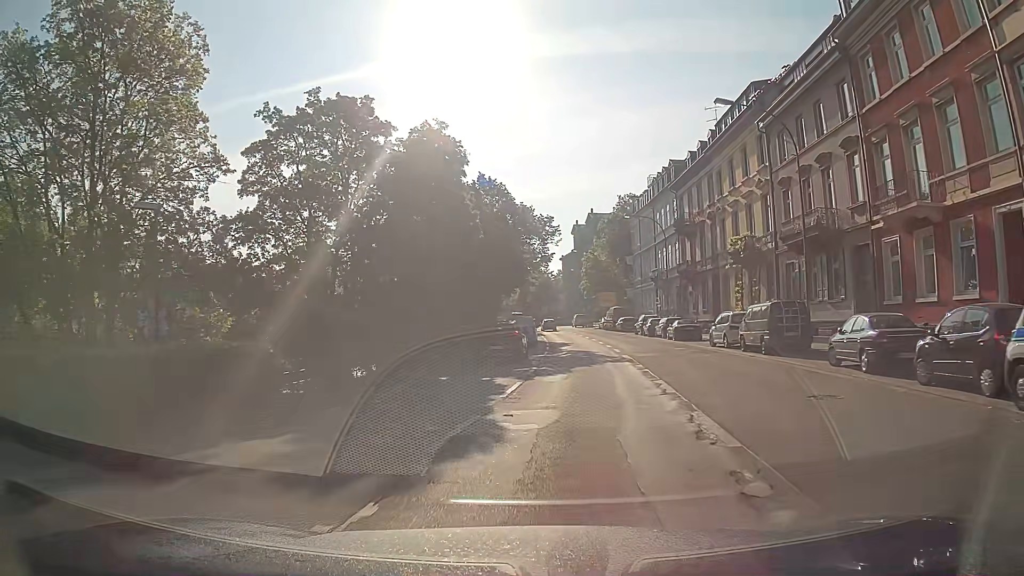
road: primary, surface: asphalt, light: Day
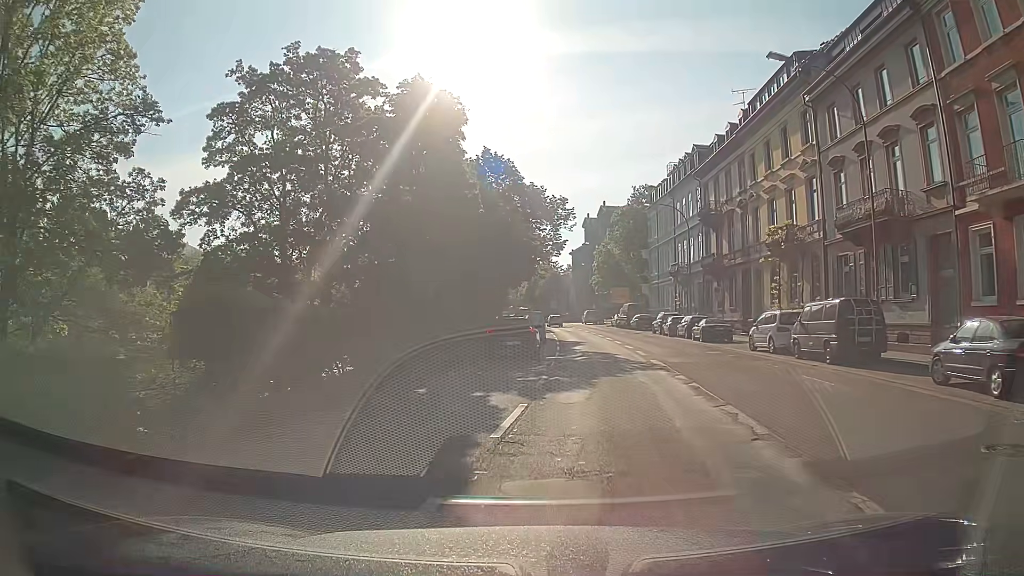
(-0.2, +5.1) m; -2°
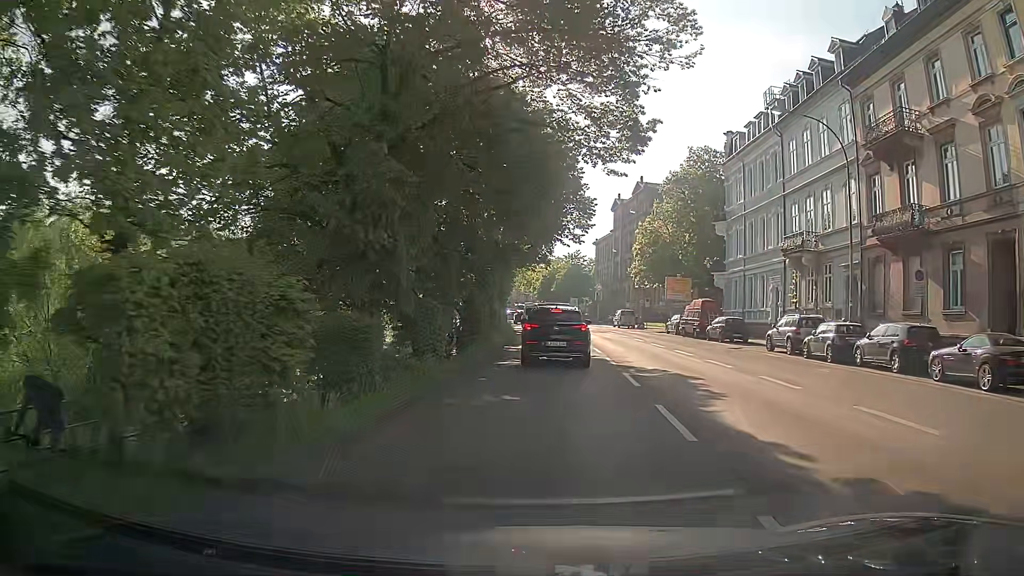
(-0.2, +24.5) m; 0°
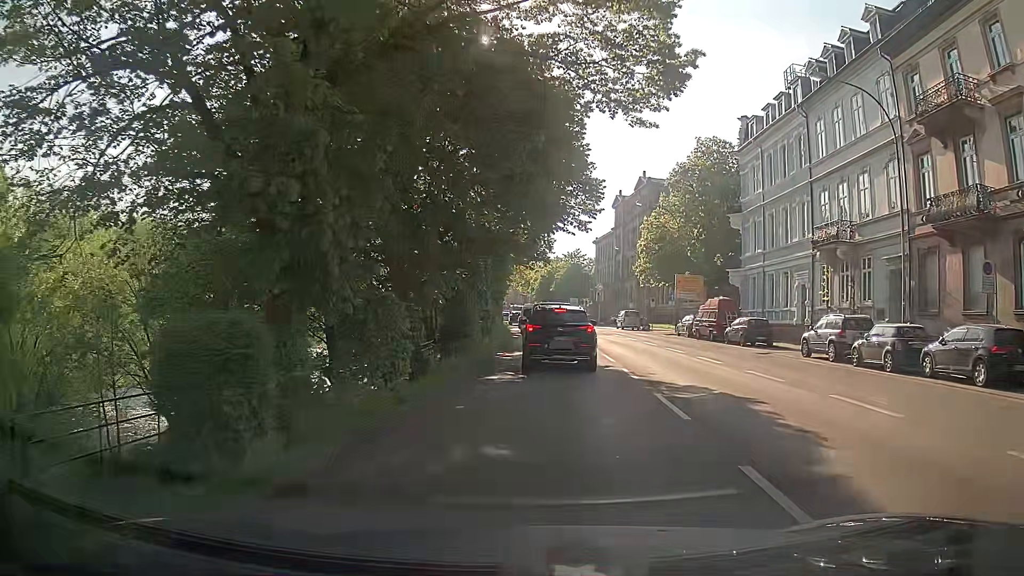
(-0.1, +4.4) m; -2°
